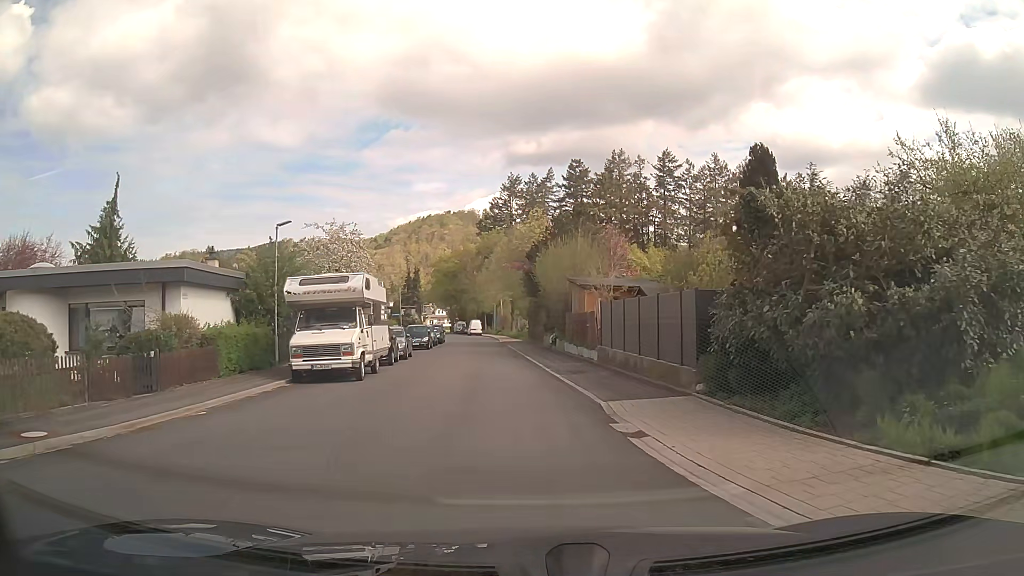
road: tertiary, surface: asphalt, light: Day
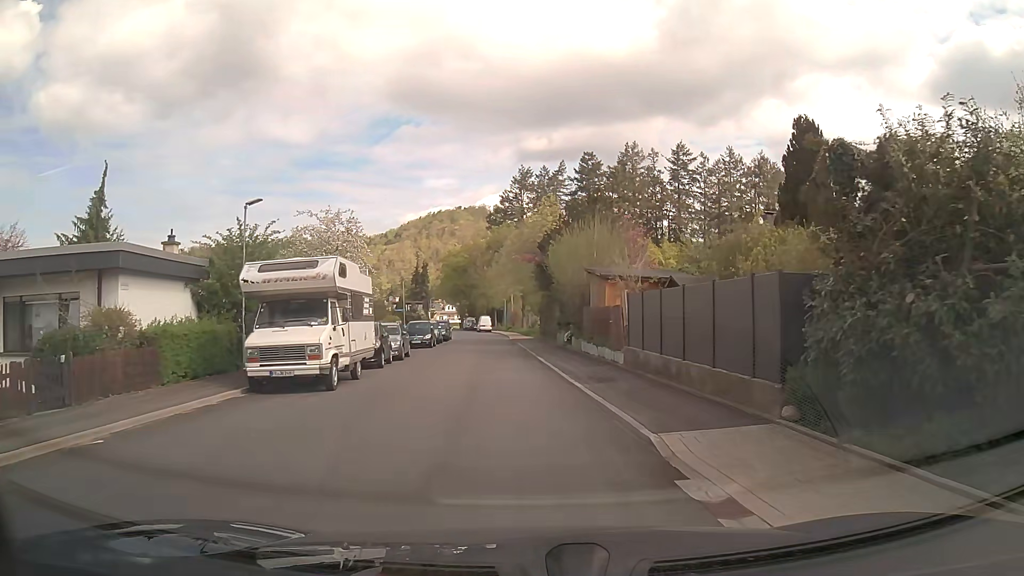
(0.0, +3.6) m; -1°
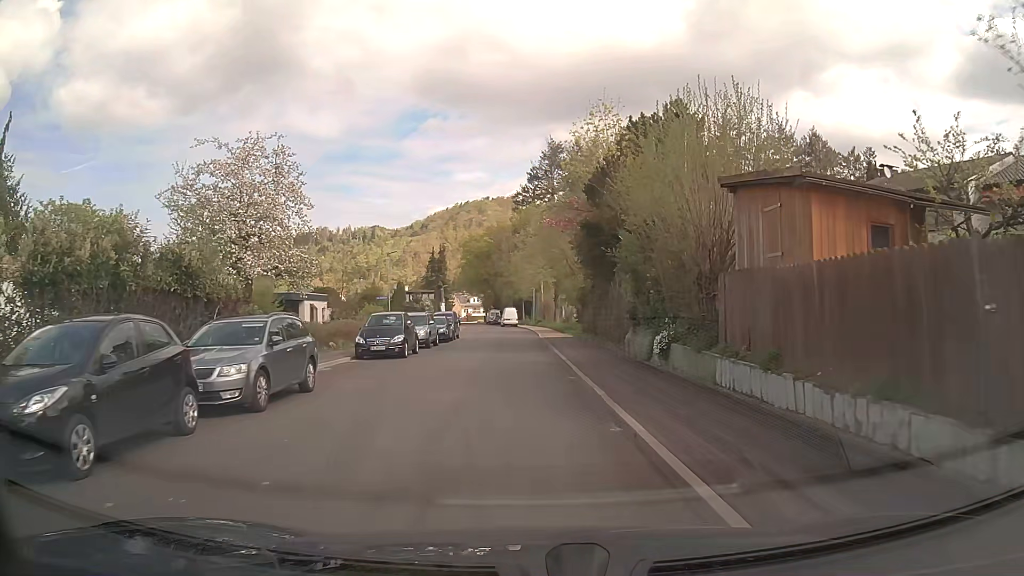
(-0.4, +16.4) m; -3°
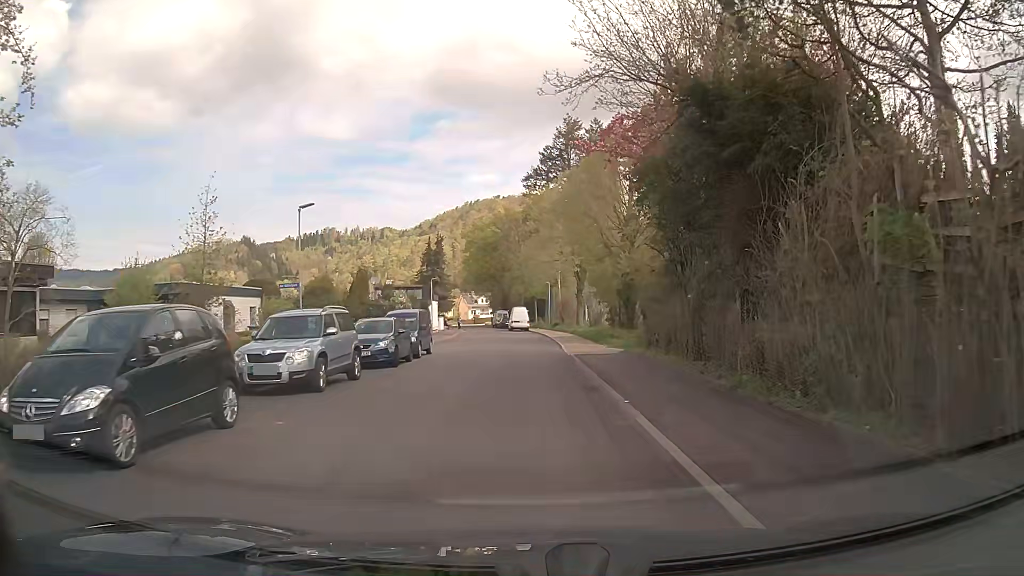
(-0.1, +17.4) m; 0°
(0, +10) (0, +20) (0, +30) (0, +40) (-1, +50) (-2, +60) (-4, +70) (-5, +80) (-6, +90) (-8, +100) m
